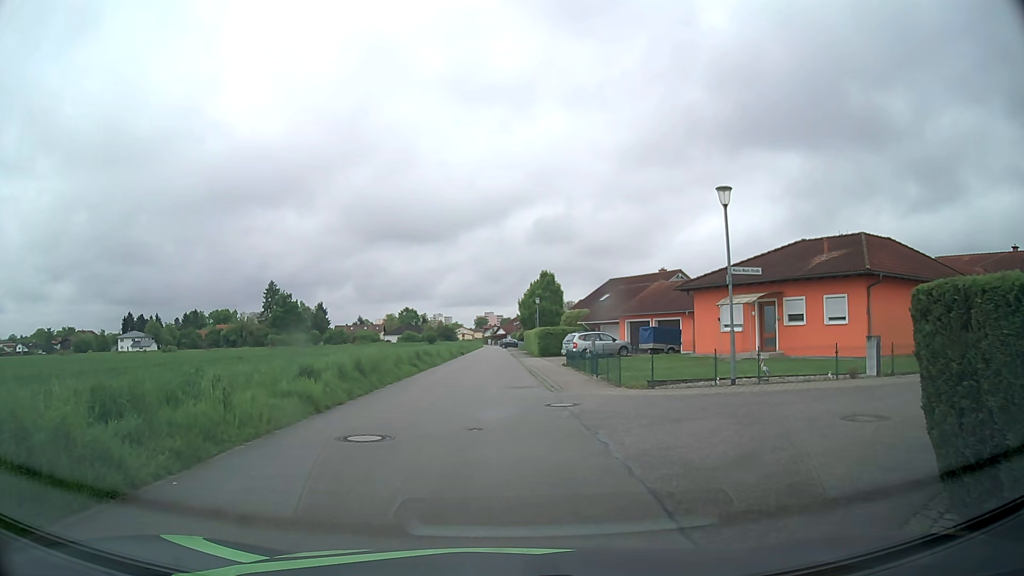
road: residential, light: Day
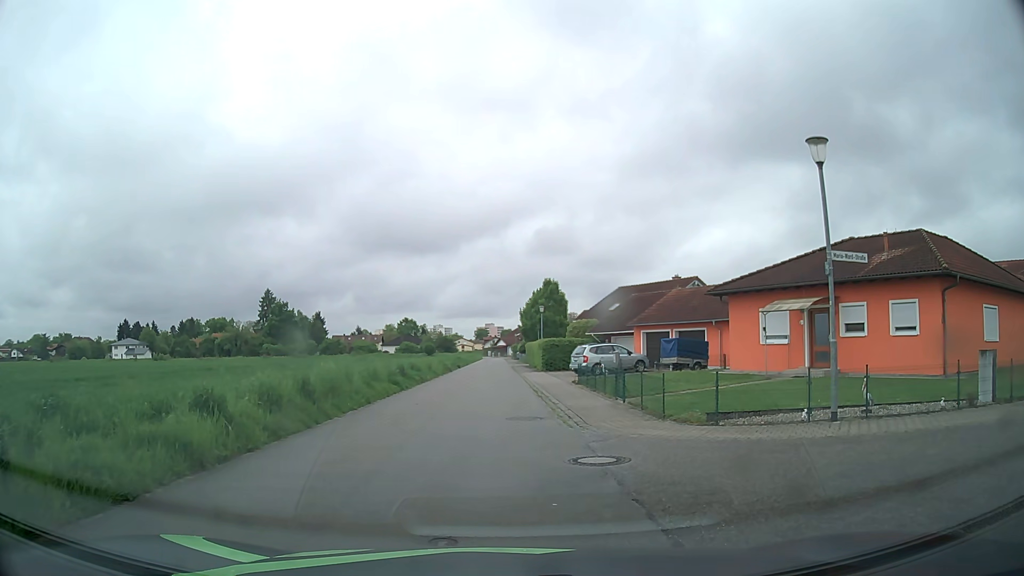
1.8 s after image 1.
(0.0, +5.1) m; 0°
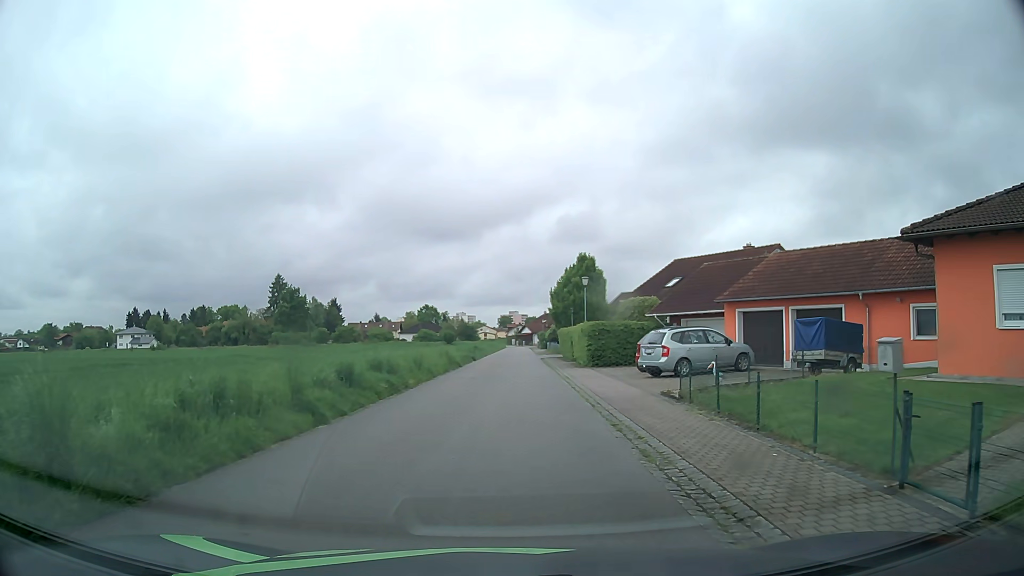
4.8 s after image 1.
(-0.3, +13.3) m; -2°
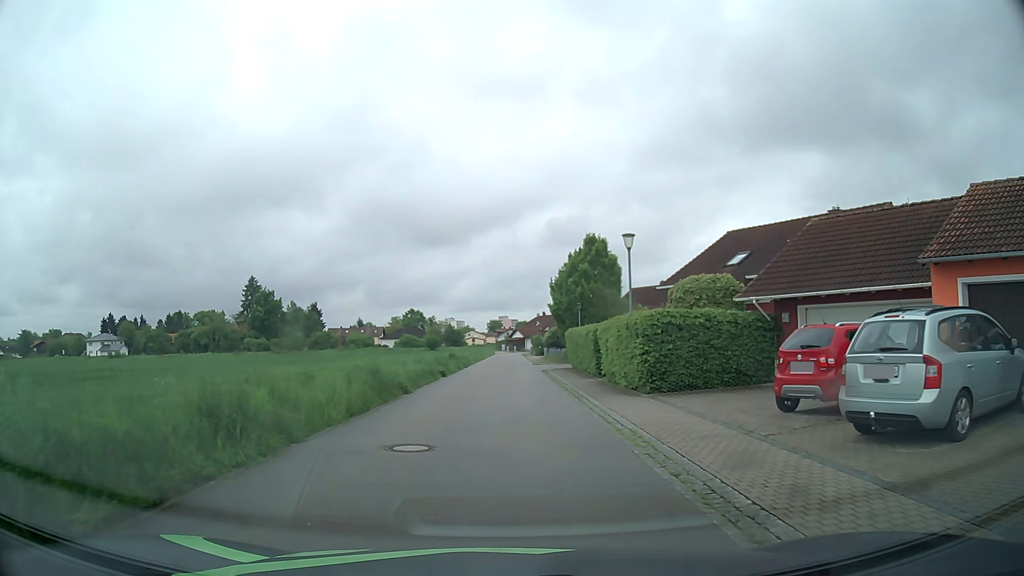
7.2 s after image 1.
(0.0, +15.4) m; +1°
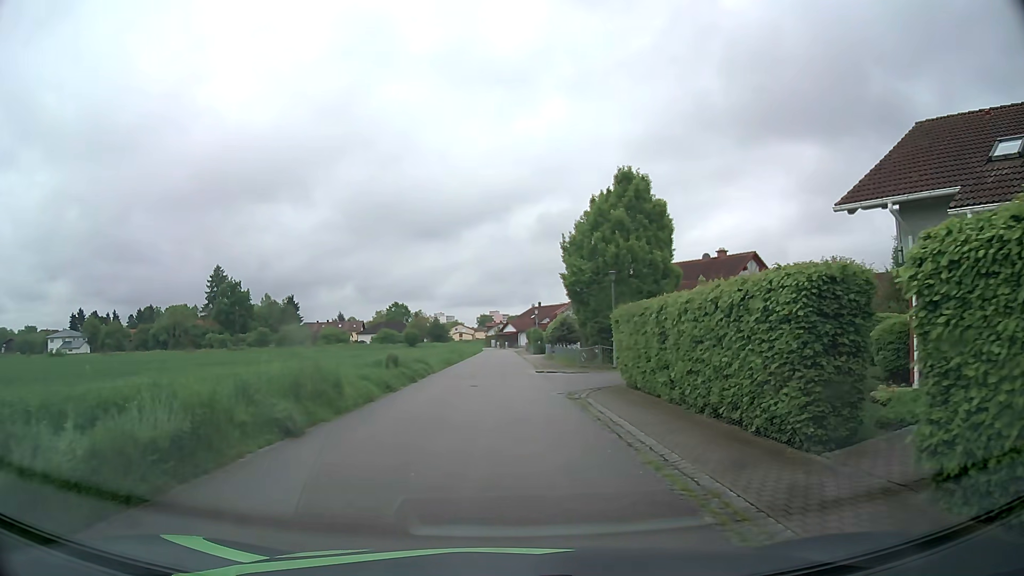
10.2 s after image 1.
(+0.2, +19.8) m; +1°
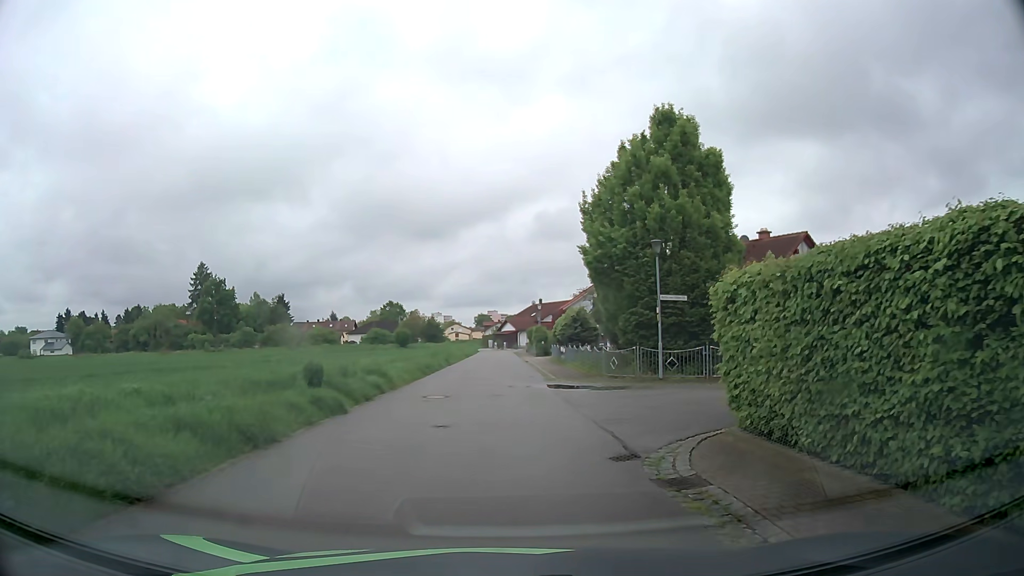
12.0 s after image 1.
(0.0, +9.6) m; 0°
(0, +10) (0, +20) (0, +30) (0, +40) (0, +50) (0, +60) (0, +70) (-1, +80) (-1, +90) (+4, +99) m
